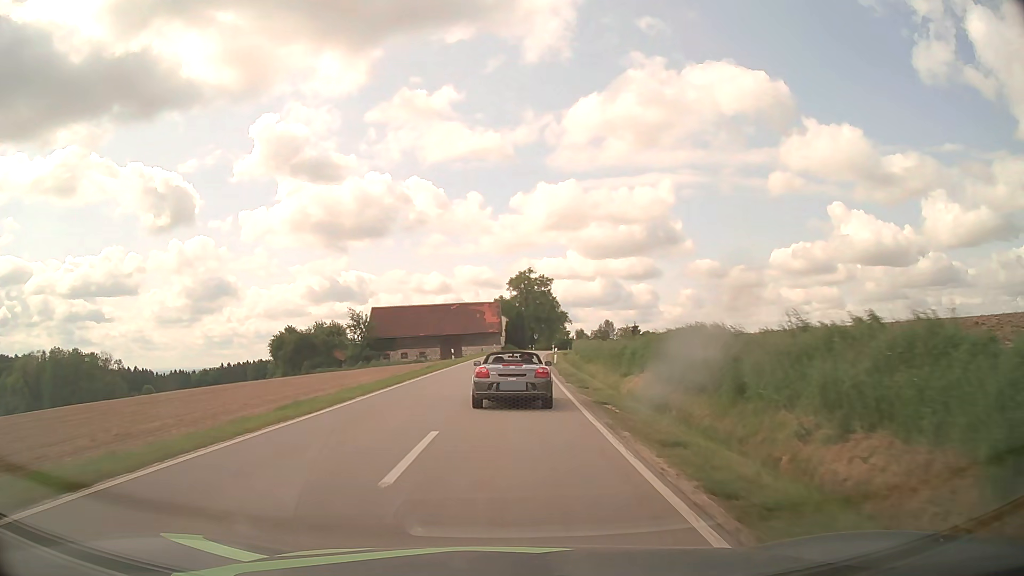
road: tertiary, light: Day
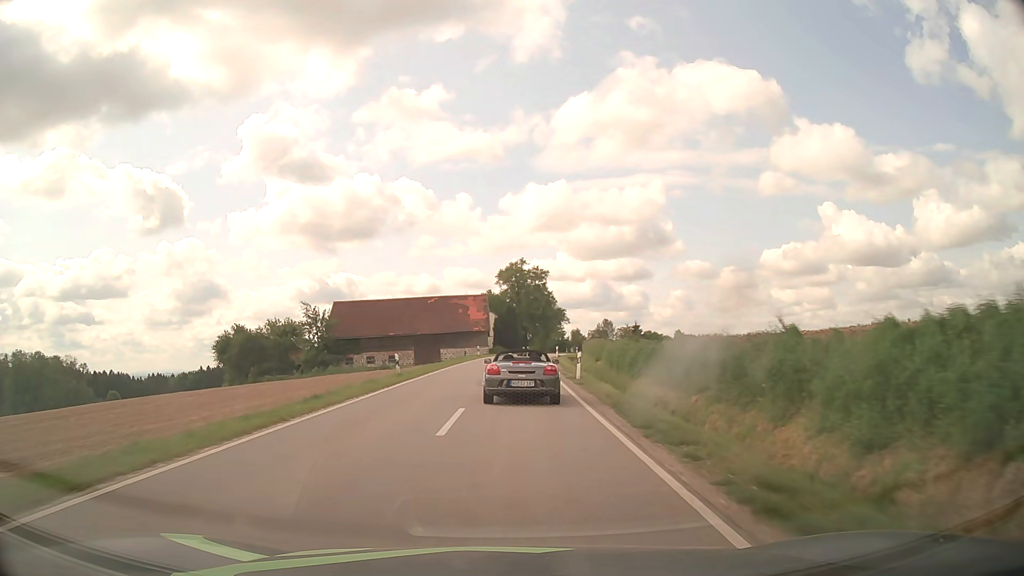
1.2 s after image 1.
(+0.2, +20.6) m; +1°
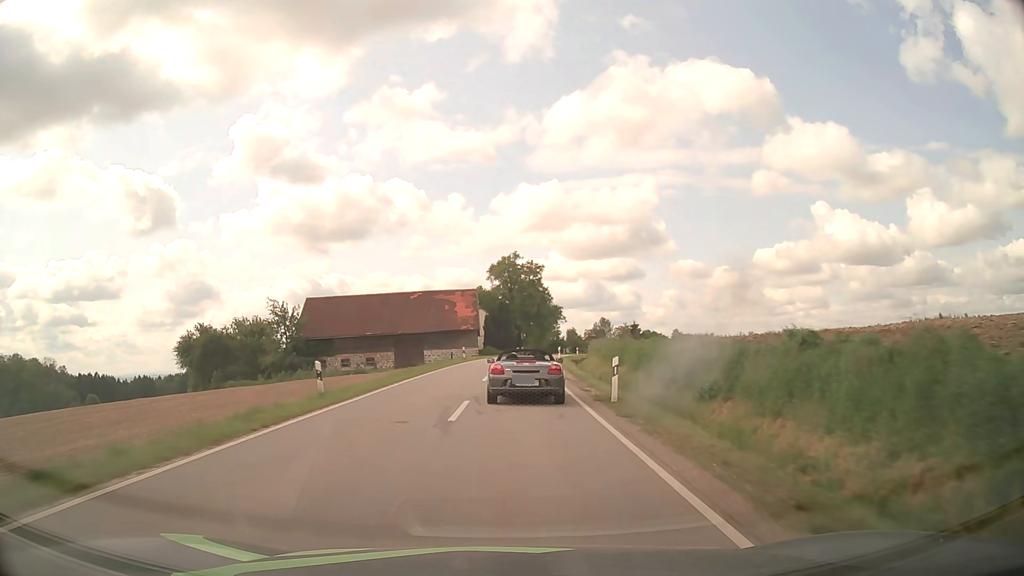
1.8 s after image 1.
(0.0, +10.5) m; +1°
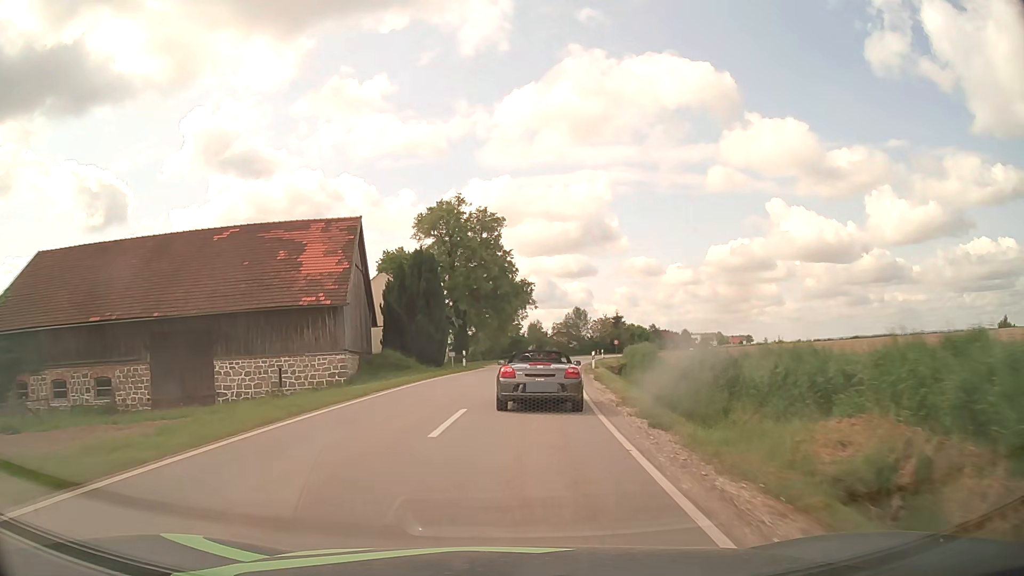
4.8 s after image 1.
(+1.5, +49.8) m; +4°
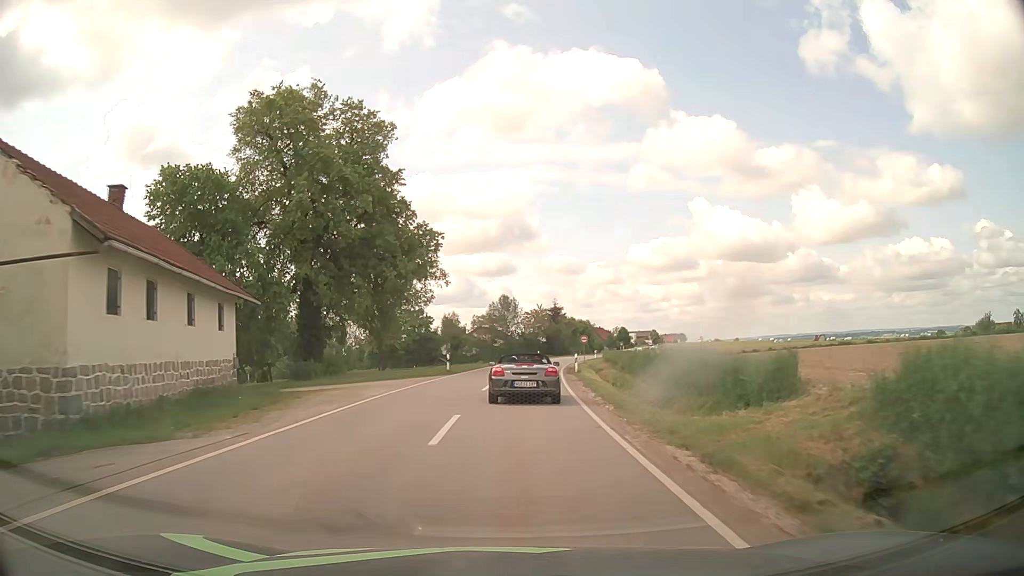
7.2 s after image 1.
(+2.1, +36.6) m; +7°
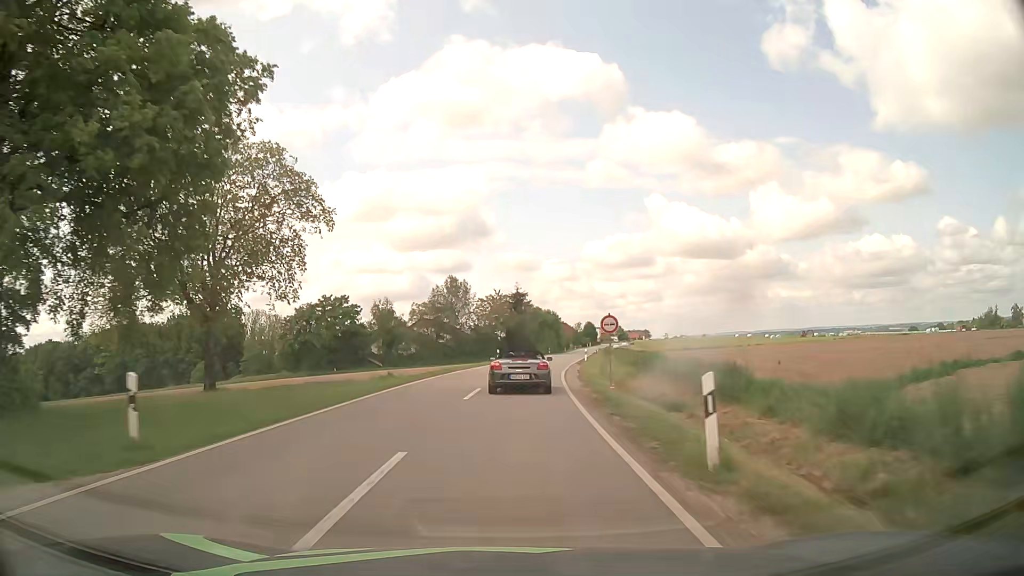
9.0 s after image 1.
(+1.0, +29.0) m; +4°
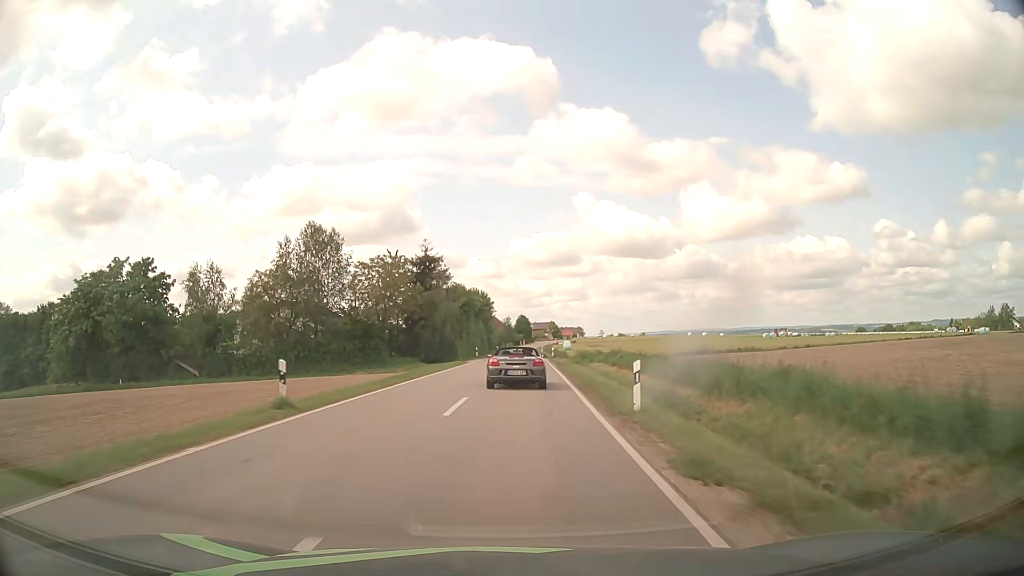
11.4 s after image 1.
(+2.1, +40.1) m; +6°
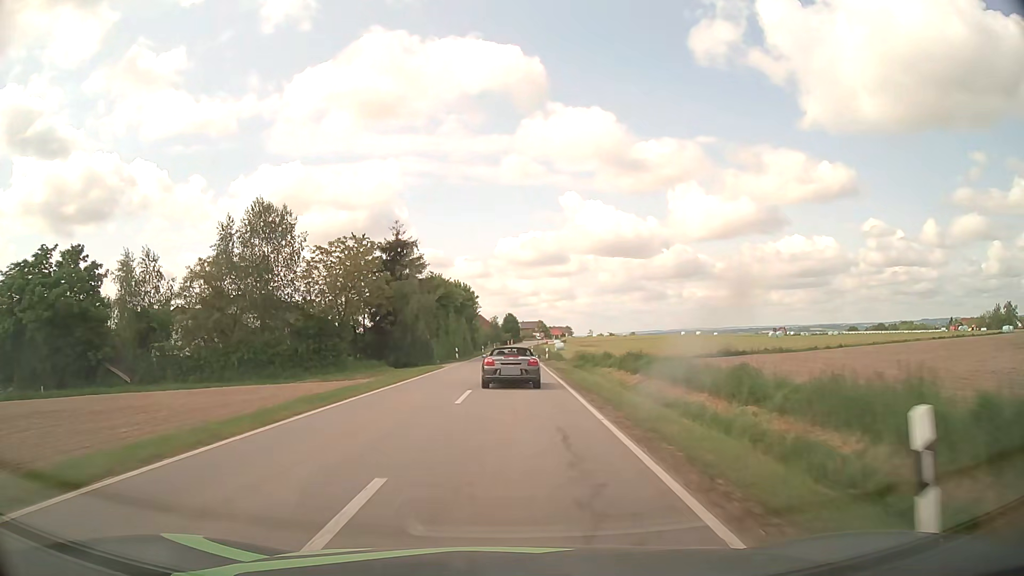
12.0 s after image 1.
(+0.1, +9.6) m; +1°
(0, +10) (0, +20) (0, +30) (+1, +40) (+1, +50) (+1, +60) (+1, +70) (+1, +80) (+1, +90) (+1, +100) m
